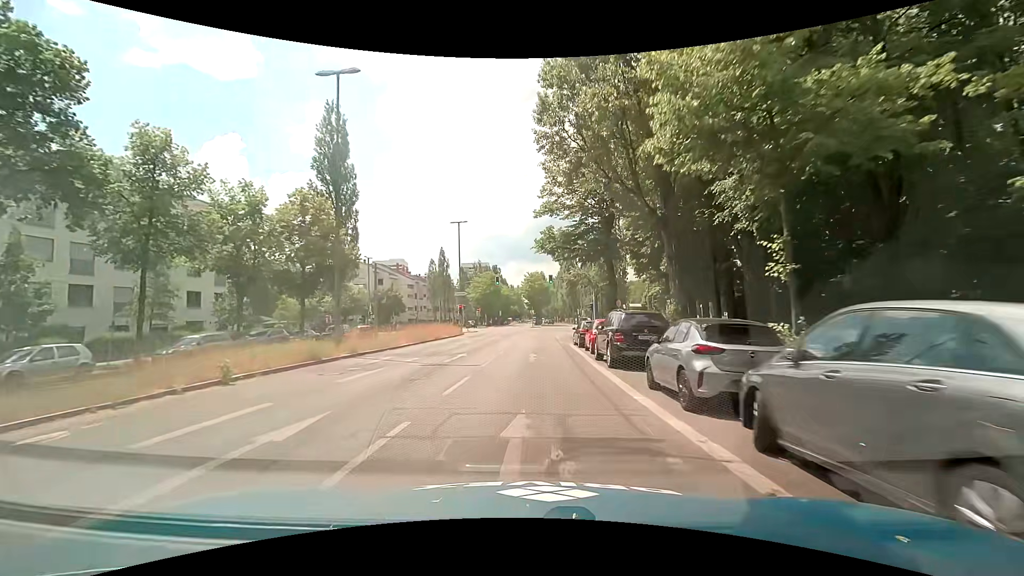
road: secondary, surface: asphalt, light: Day
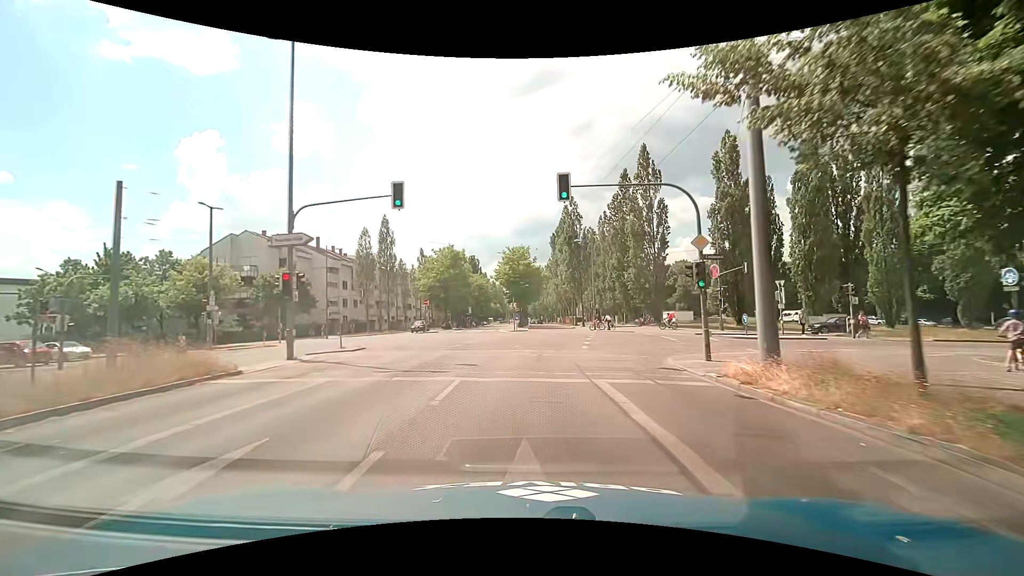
(+0.8, +36.3) m; +2°
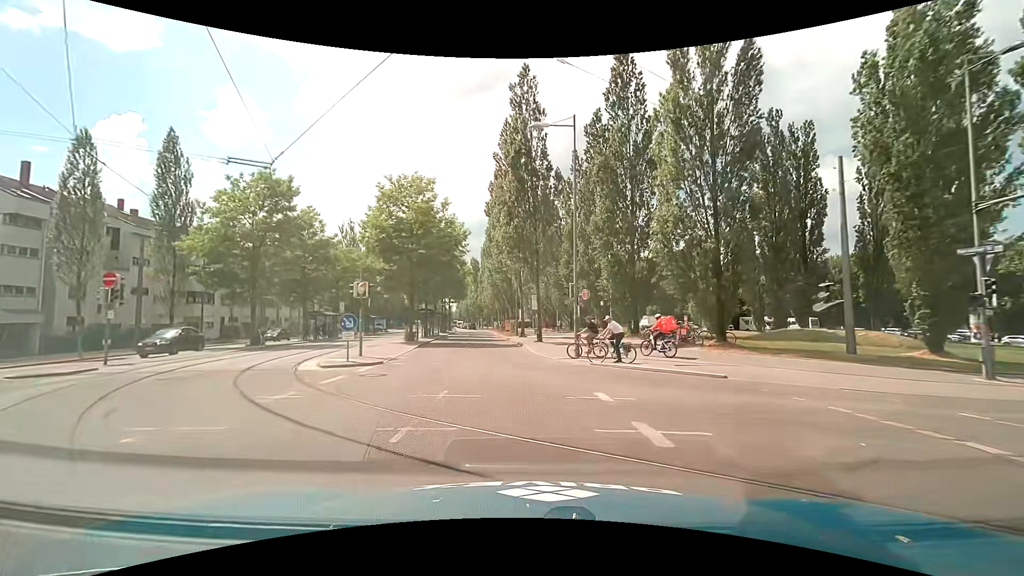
(+2.7, +35.8) m; +7°
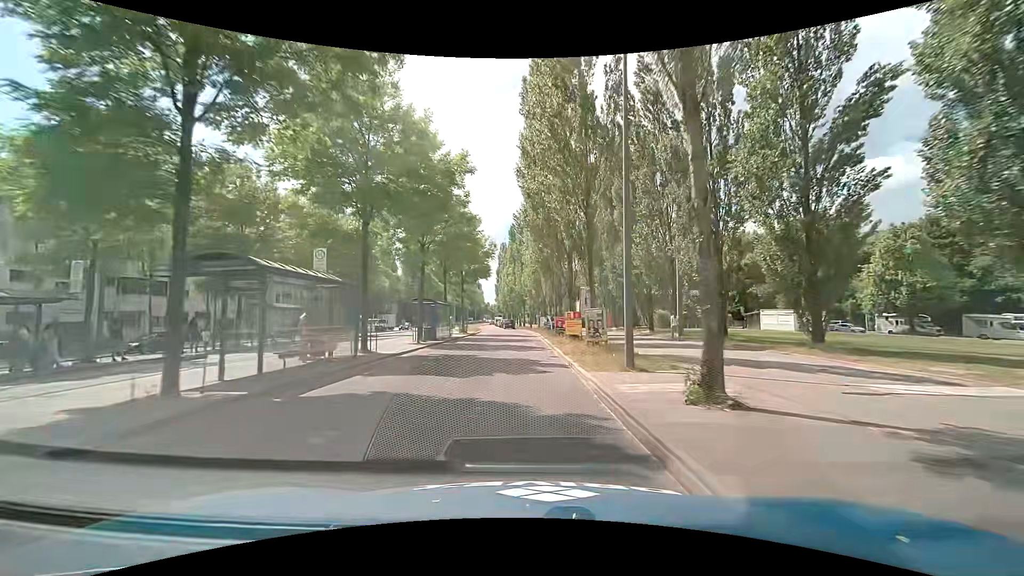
(-2.4, +36.6) m; -5°
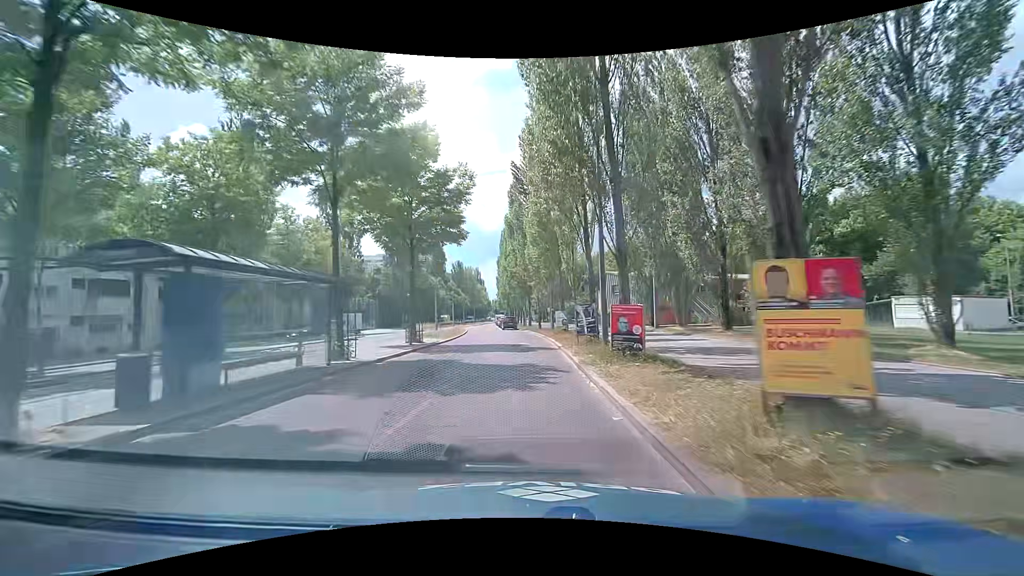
(-0.4, +22.7) m; -2°
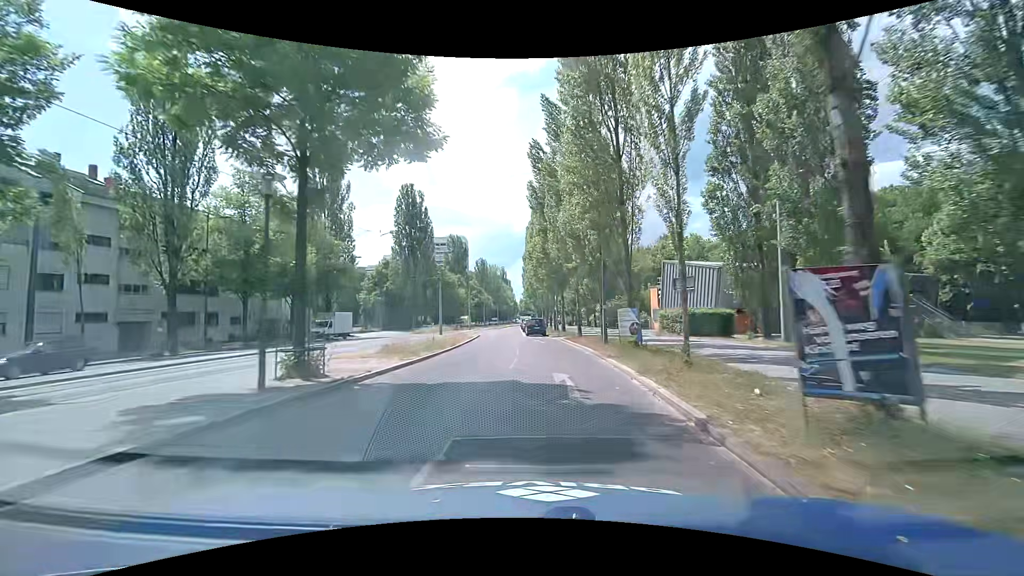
(-0.3, +15.4) m; -2°
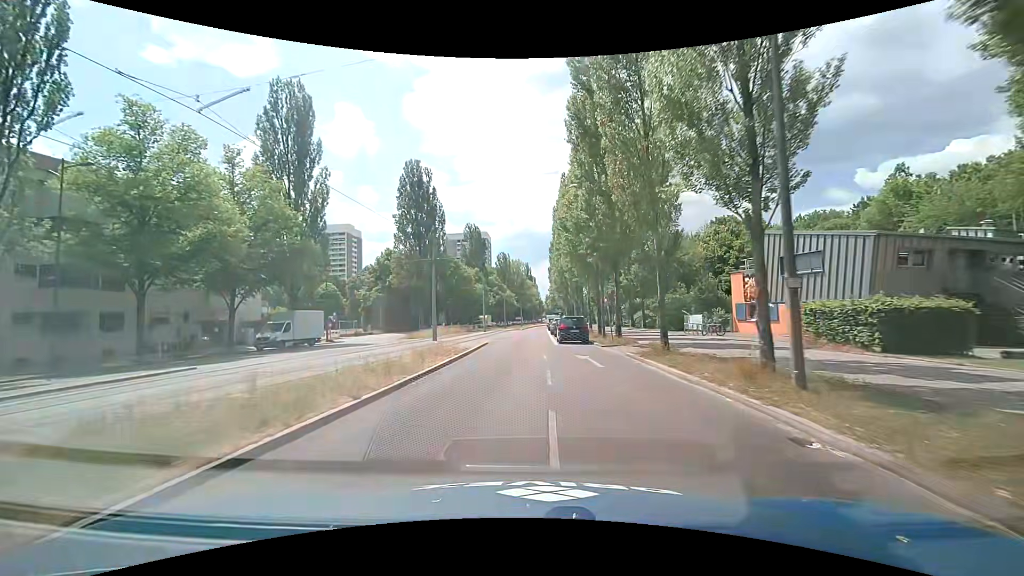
(-0.6, +15.4) m; -4°
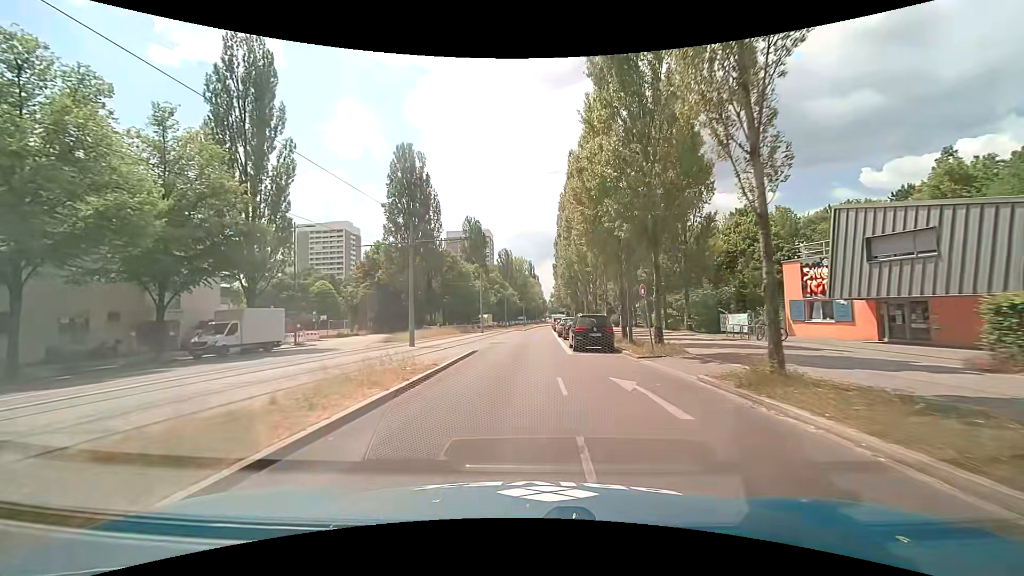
(0.0, +7.7) m; 0°
